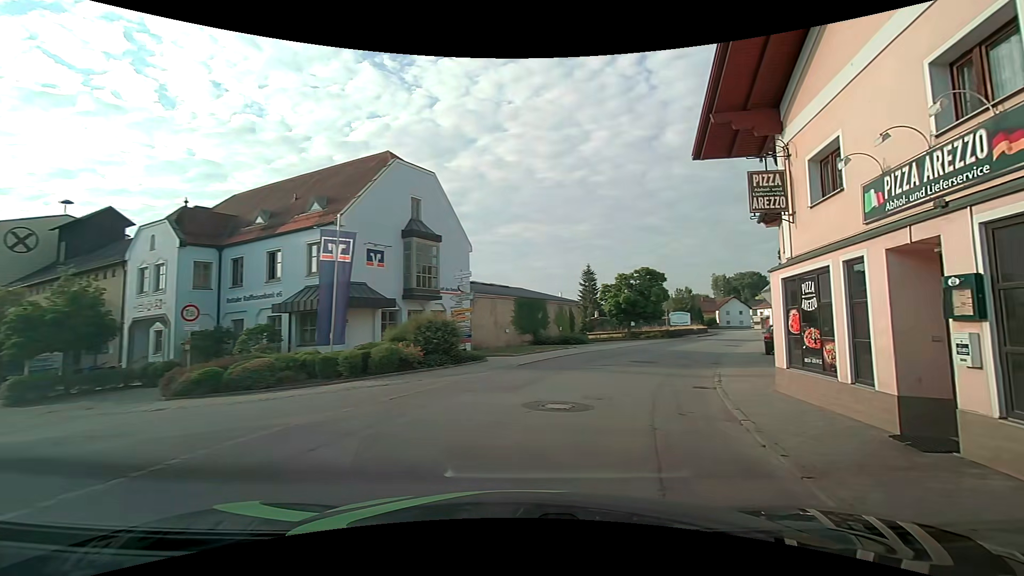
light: Day
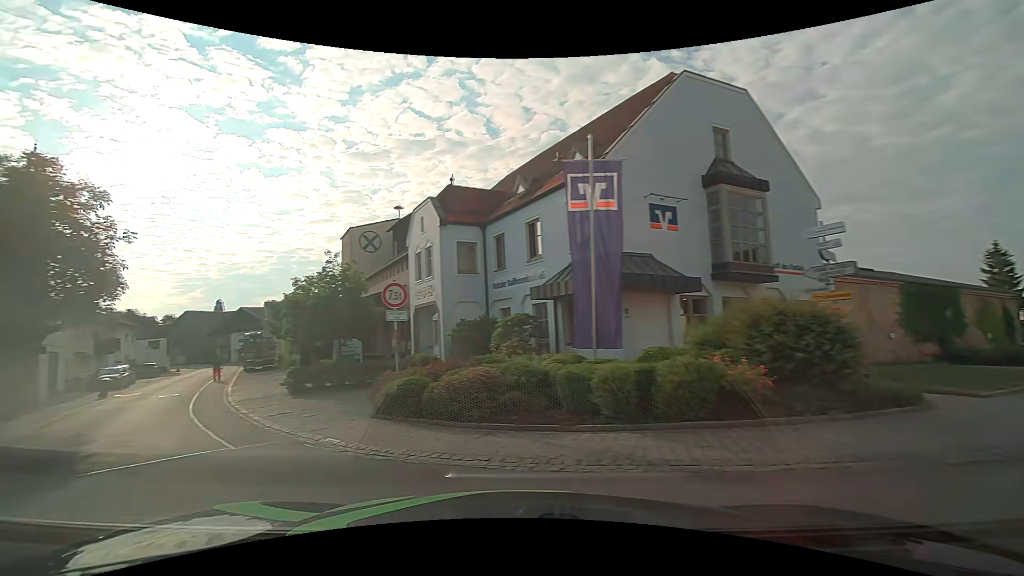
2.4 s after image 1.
(-0.4, +9.0) m; -32°
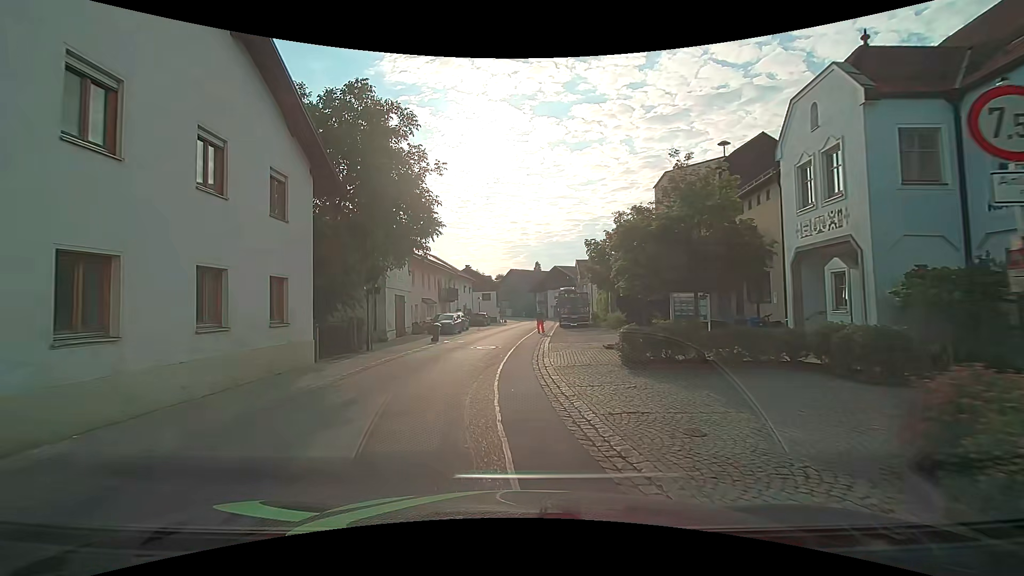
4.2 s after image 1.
(-2.9, +7.4) m; -34°
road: tertiary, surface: asphalt
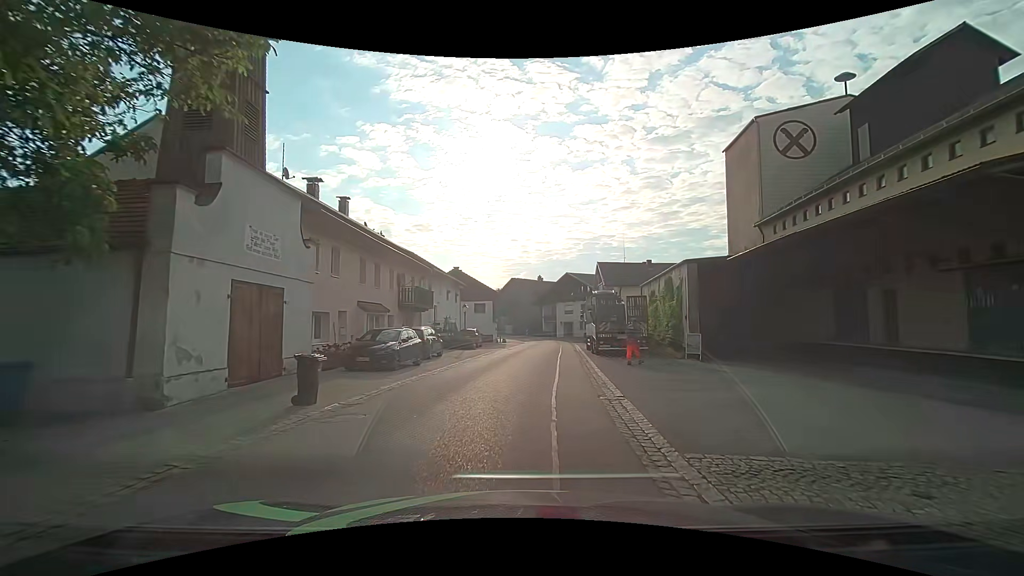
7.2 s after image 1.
(-0.4, +17.6) m; 0°
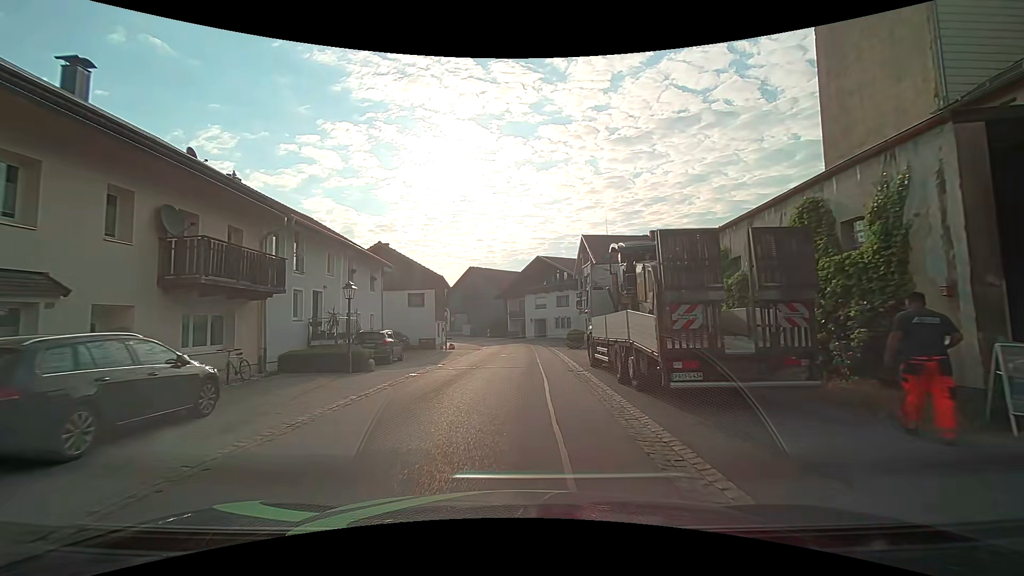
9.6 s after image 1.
(+0.9, +16.6) m; +5°
